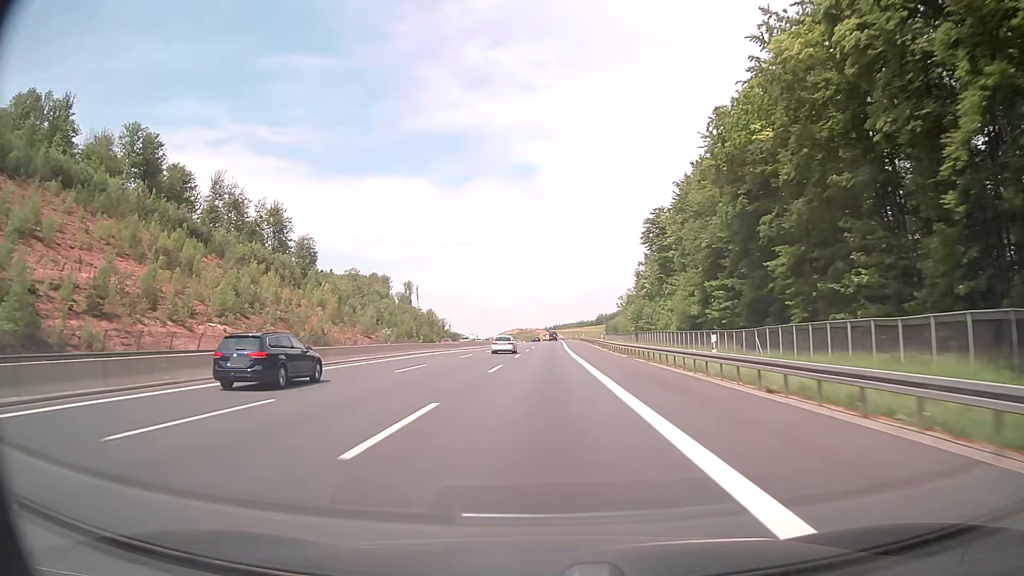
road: motorway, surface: asphalt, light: Day
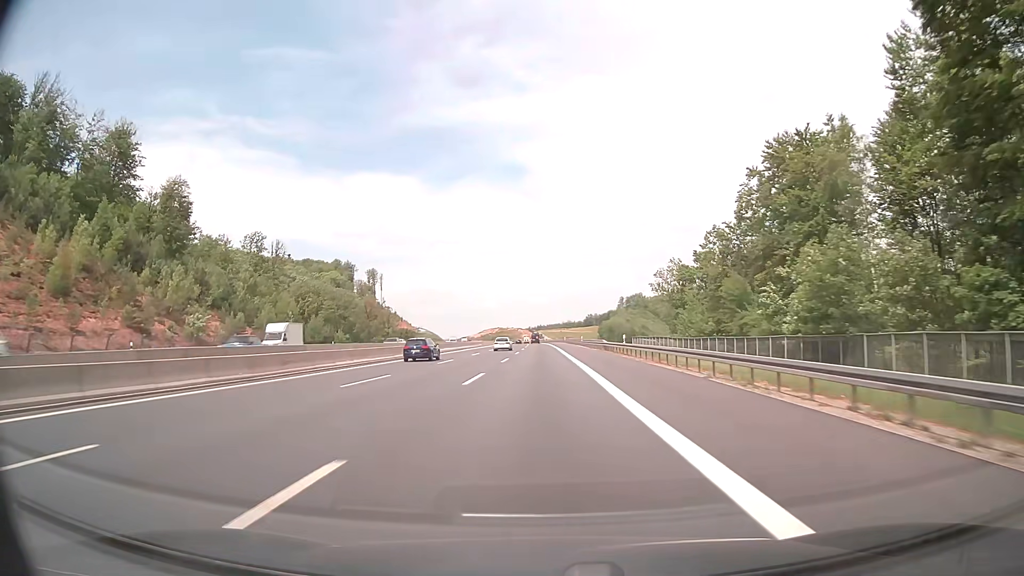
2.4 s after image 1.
(+0.9, +78.0) m; +1°
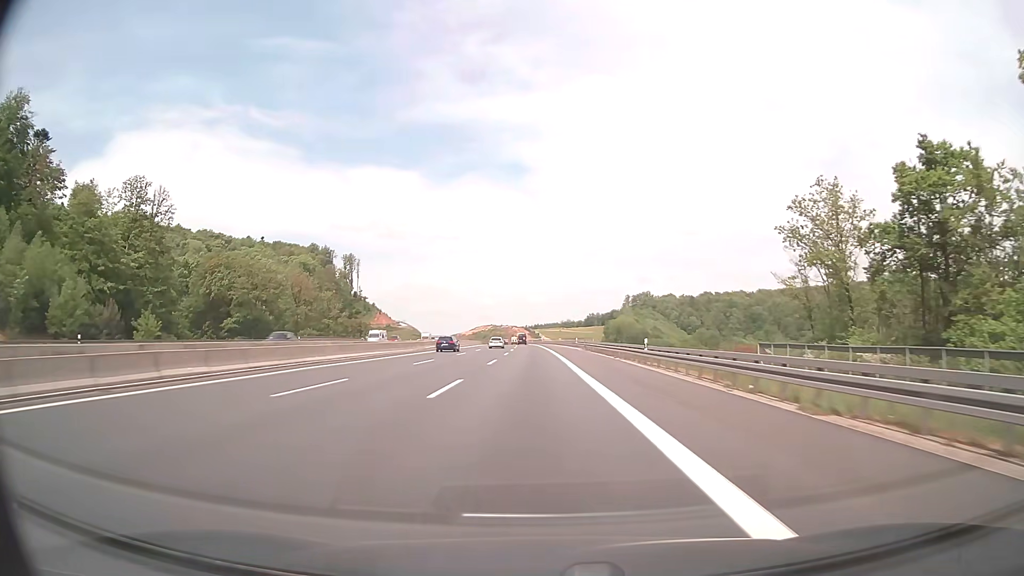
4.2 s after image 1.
(+0.2, +58.5) m; 0°
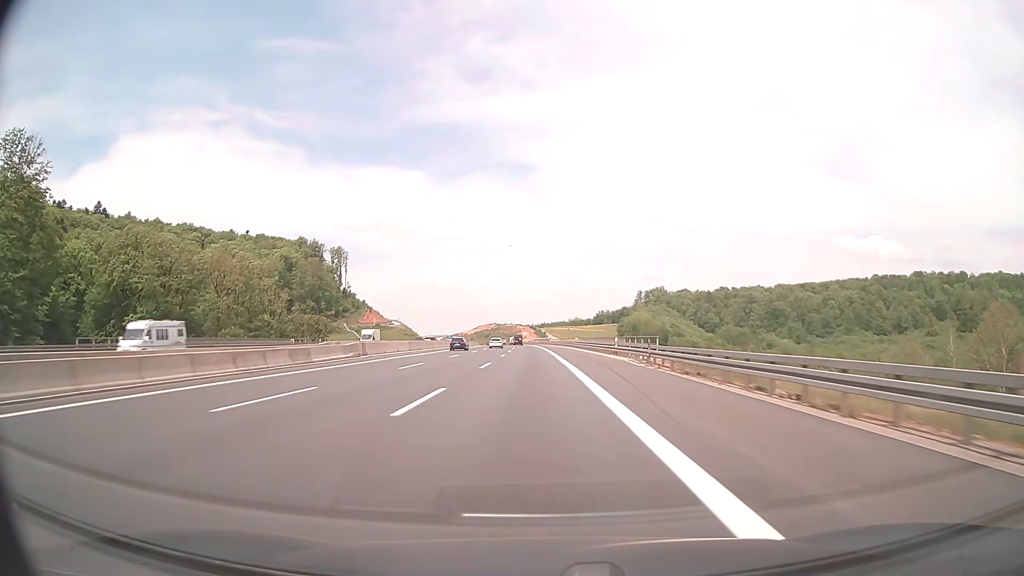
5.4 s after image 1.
(-0.2, +39.0) m; -1°
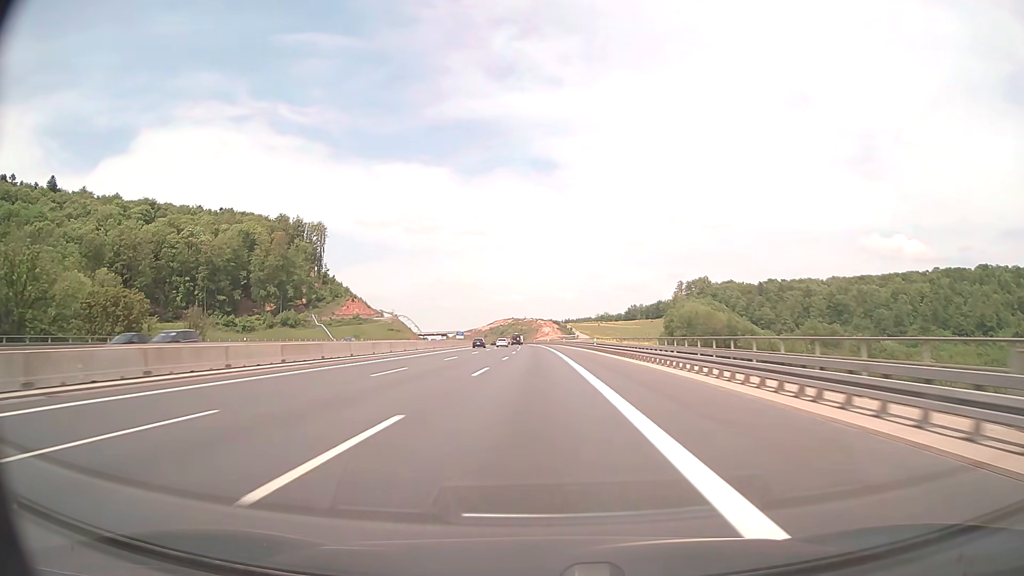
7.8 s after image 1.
(-1.1, +78.1) m; -2°
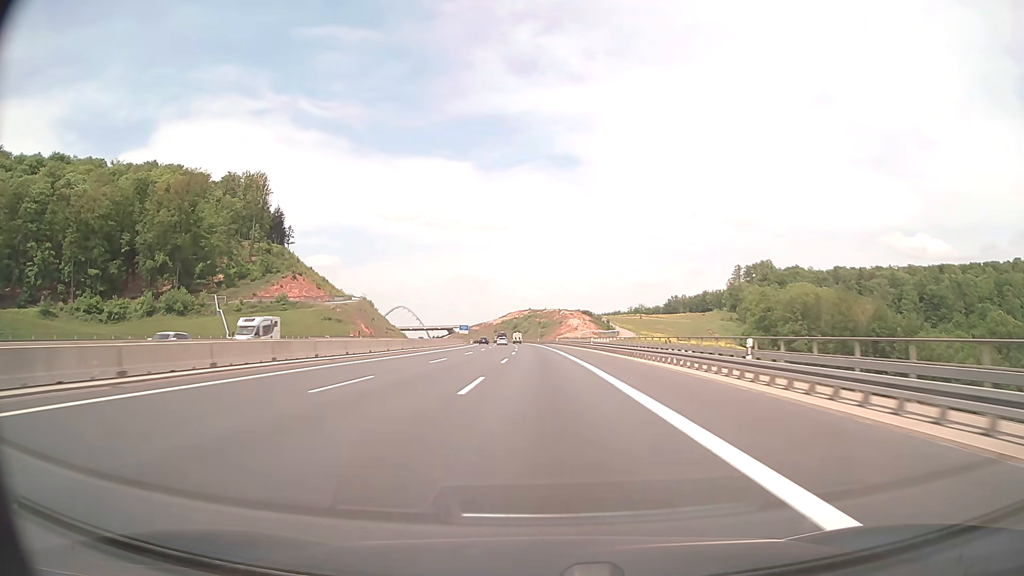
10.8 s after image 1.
(-1.4, +97.8) m; -2°
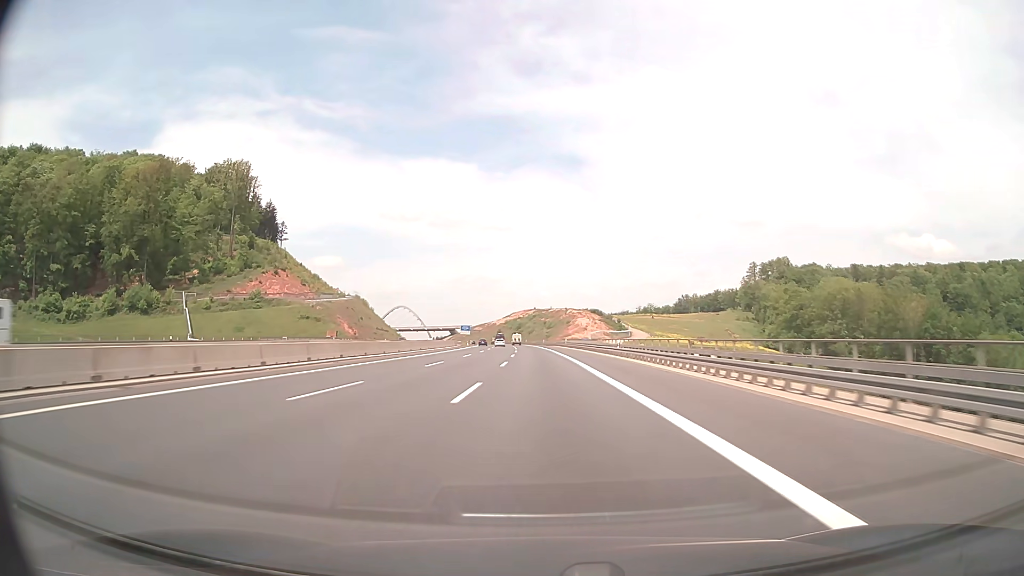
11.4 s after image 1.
(-0.1, +19.6) m; 0°
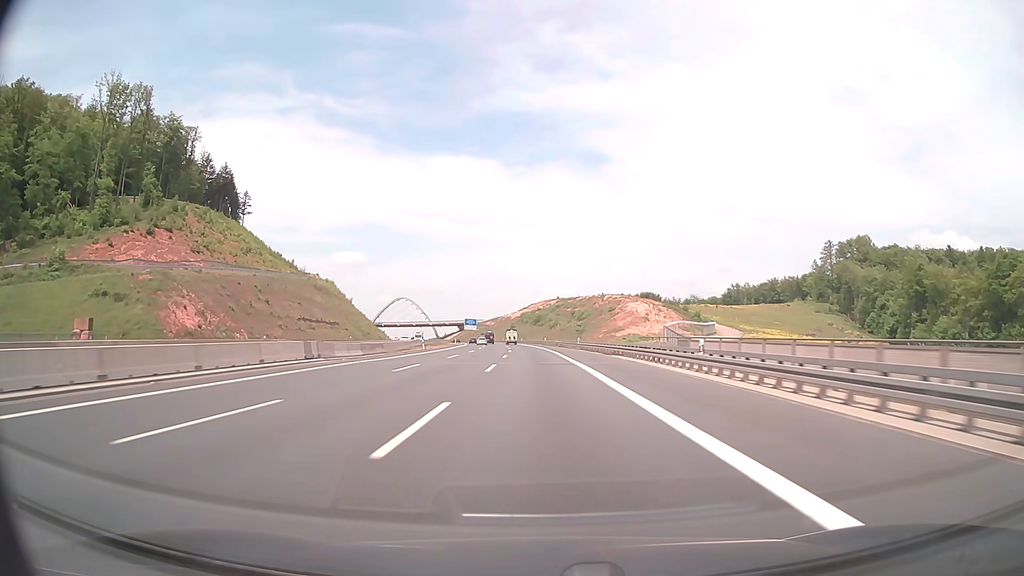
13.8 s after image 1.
(-1.2, +78.2) m; -2°
(0, +10) (0, +20) (0, +30) (0, +40) (-1, +50) (-1, +60) (-1, +70) (-2, +80) (-3, +90) (-3, +100) m
